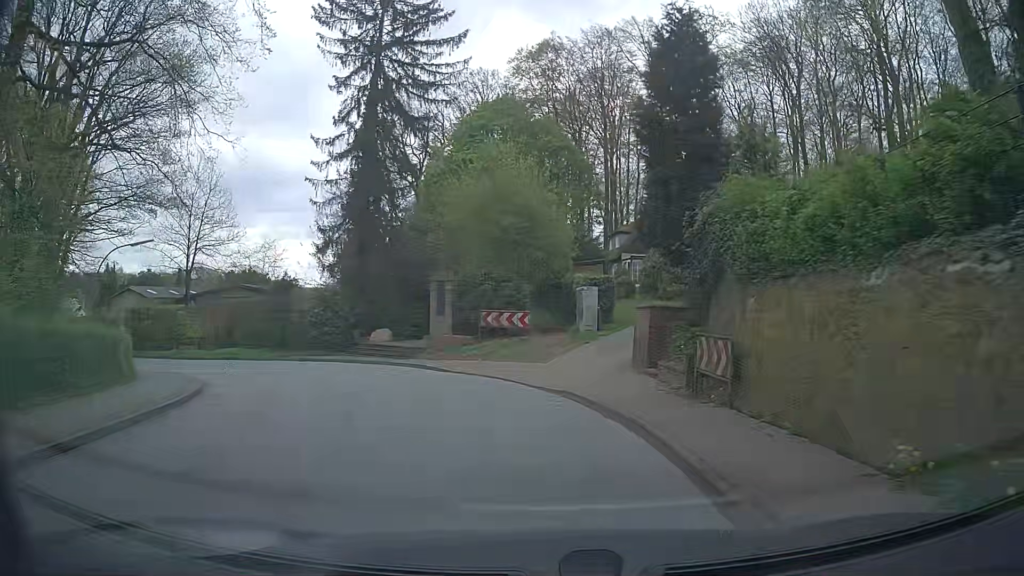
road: tertiary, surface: asphalt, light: Day
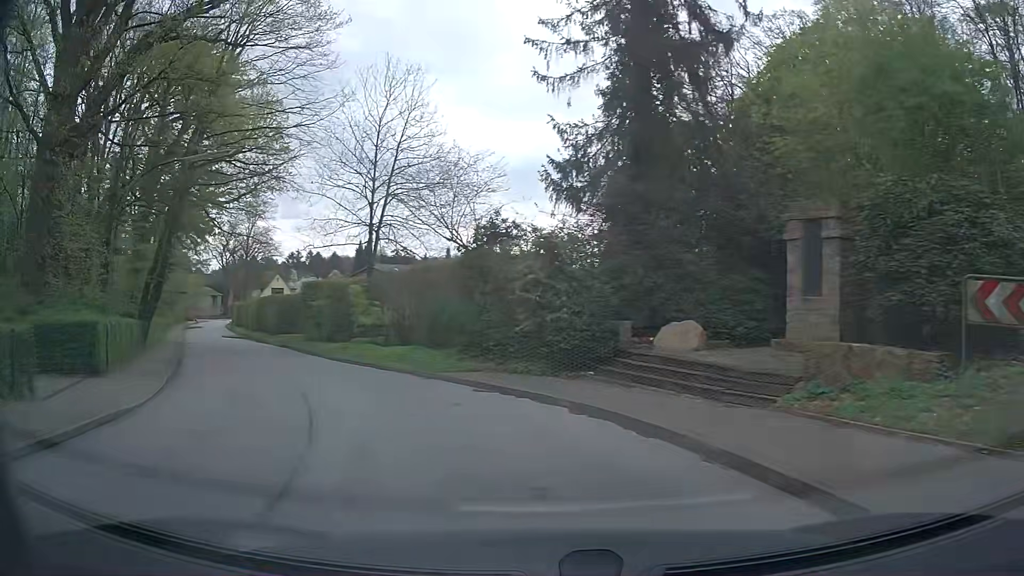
(-3.2, +17.4) m; -26°
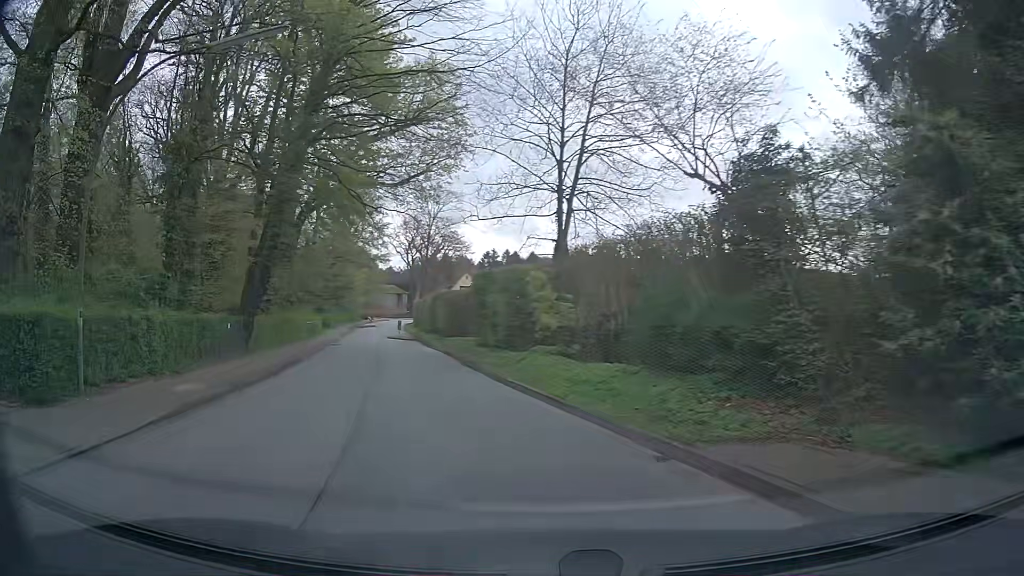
(-1.1, +9.0) m; -16°
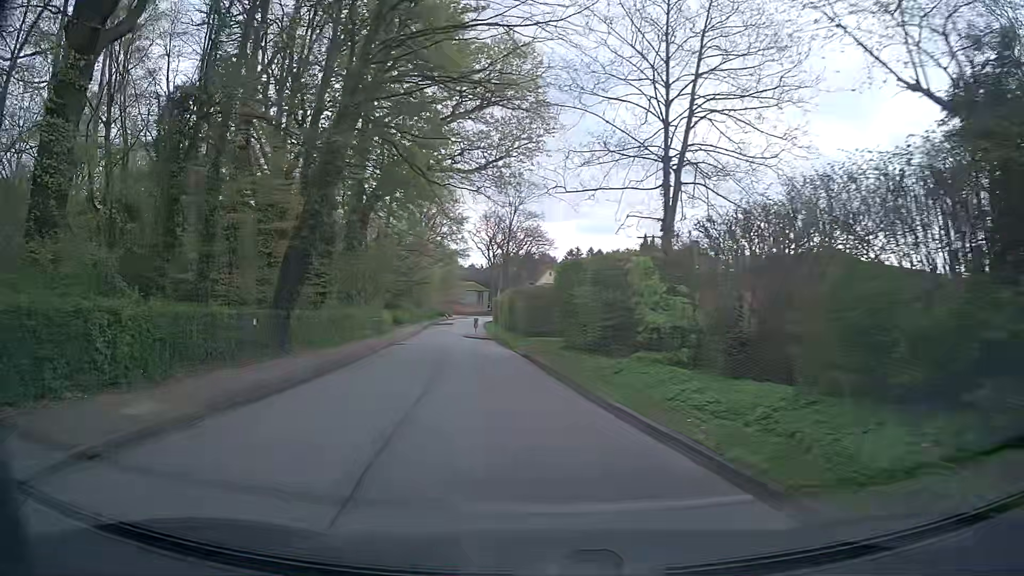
(-0.3, +4.6) m; -8°
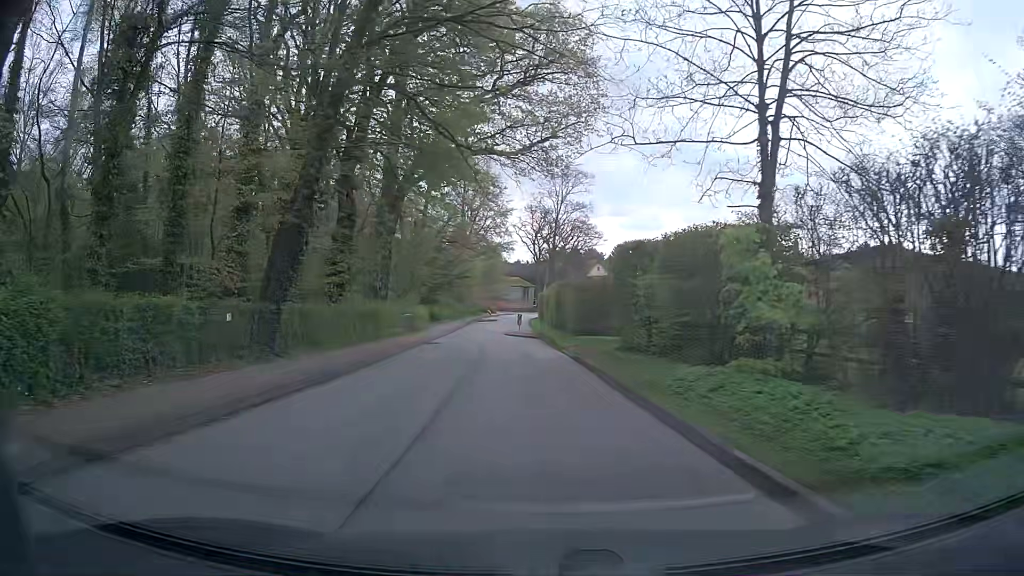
(-0.1, +4.6) m; -3°
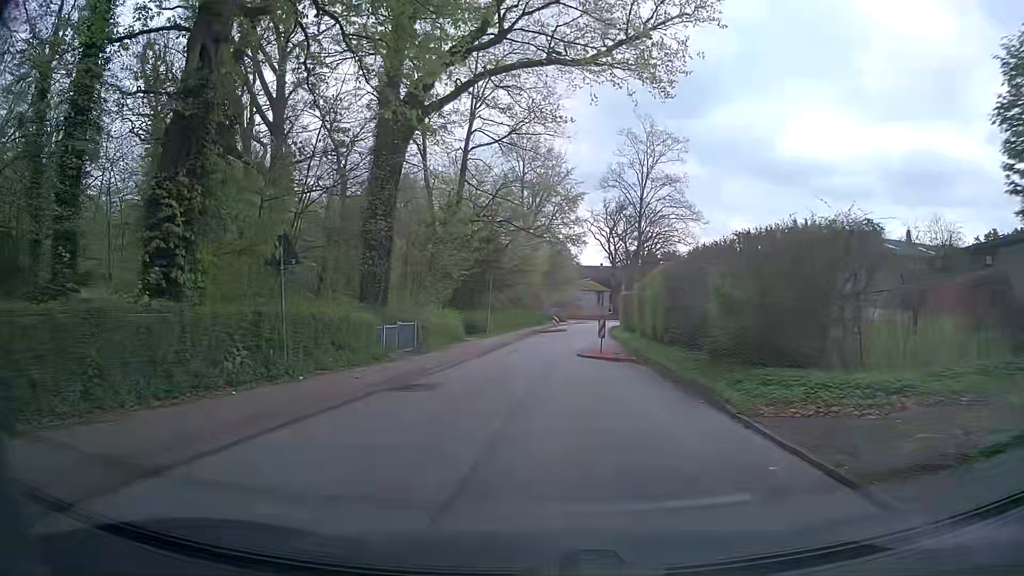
(-0.9, +18.4) m; -7°
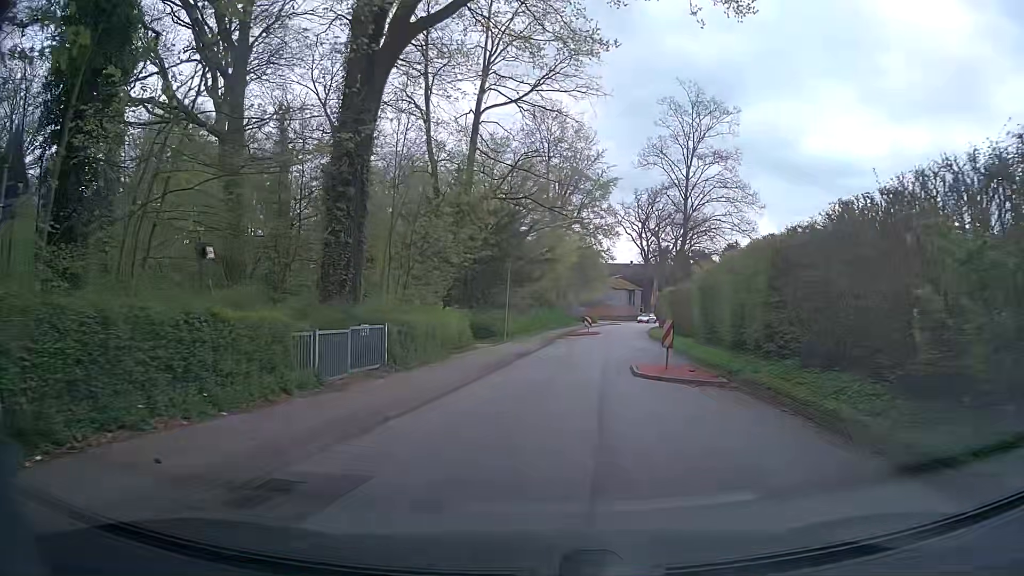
(-0.2, +9.0) m; -3°
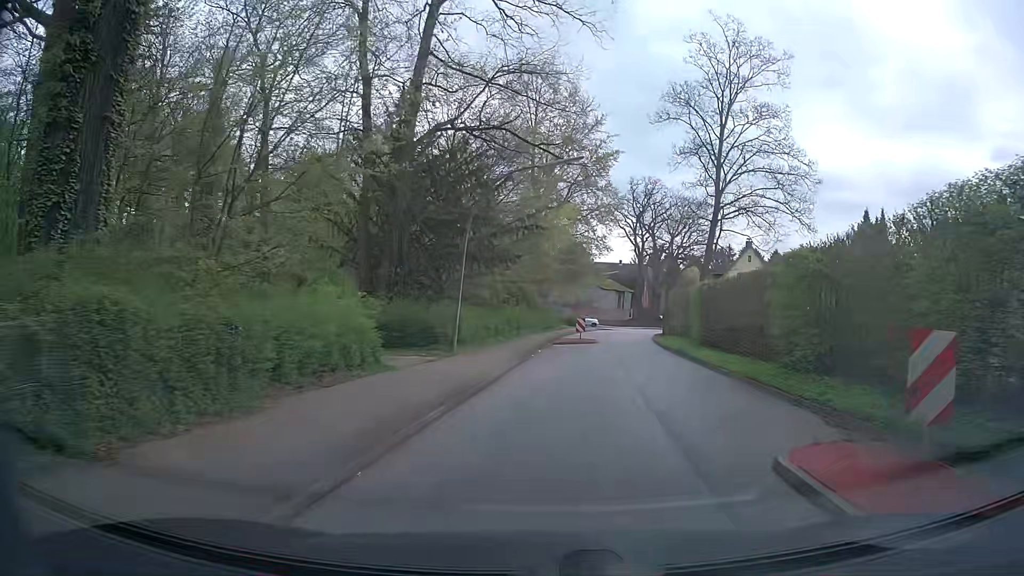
(+0.1, +13.4) m; +1°
(+1, +10) (+3, +20) (+5, +30) (+6, +39) (+8, +49) (+10, +59) (+12, +69) (+15, +78) (+19, +88) (+23, +97) m
